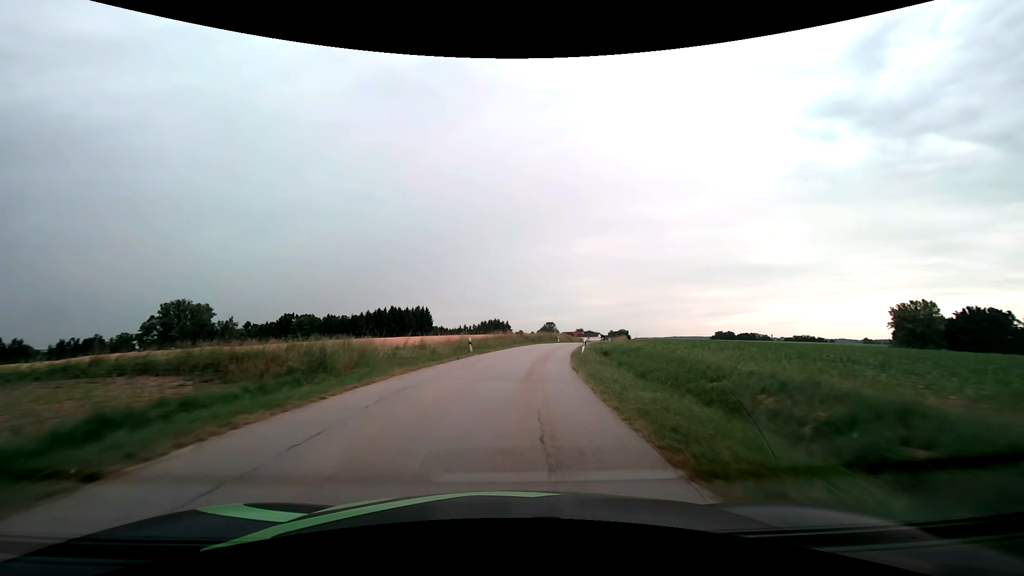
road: tertiary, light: Day
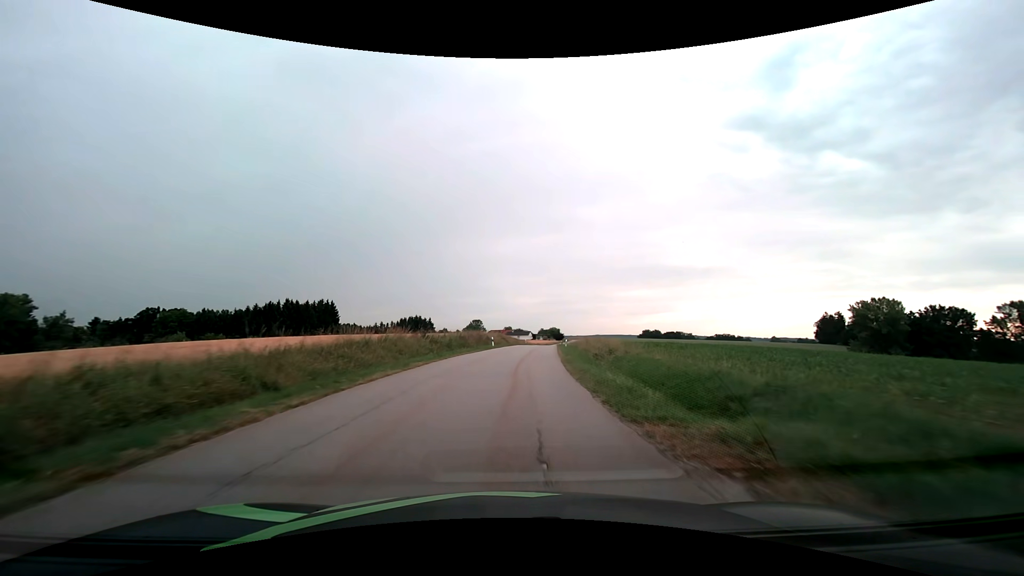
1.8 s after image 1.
(+2.3, +32.2) m; +8°
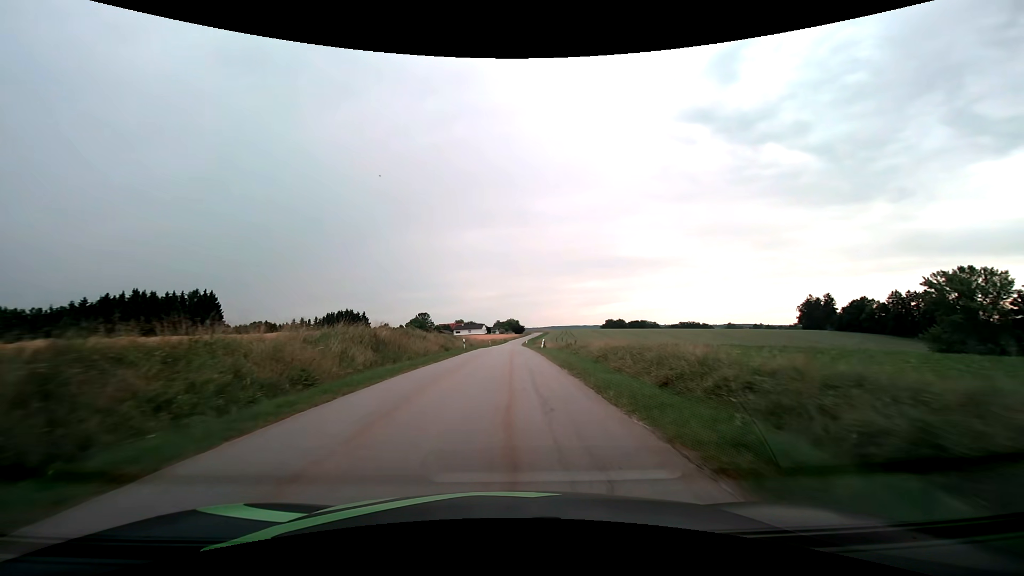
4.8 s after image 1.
(+3.6, +54.2) m; +5°
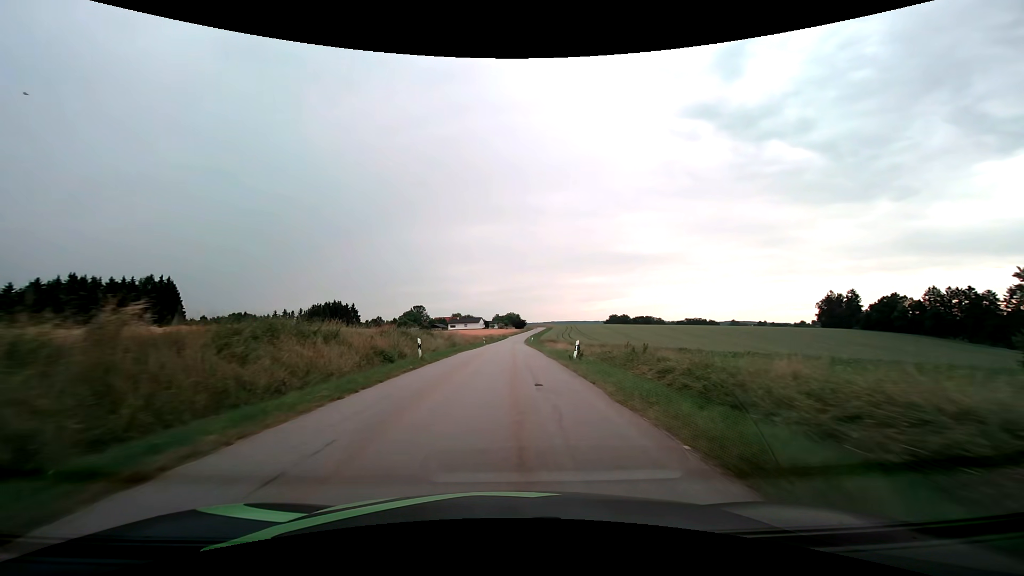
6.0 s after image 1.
(+0.1, +21.9) m; 0°
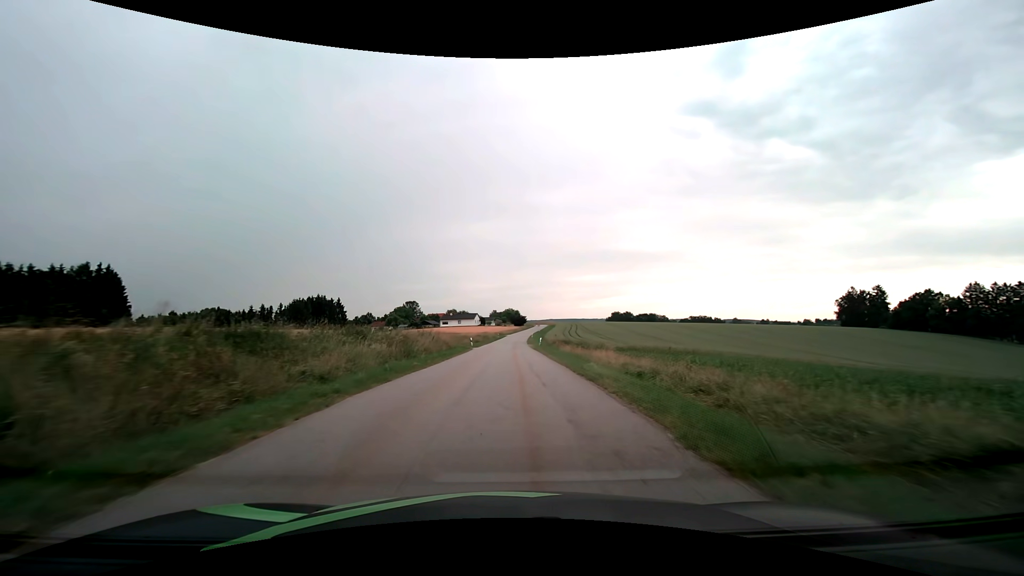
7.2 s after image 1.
(+0.1, +21.9) m; 0°
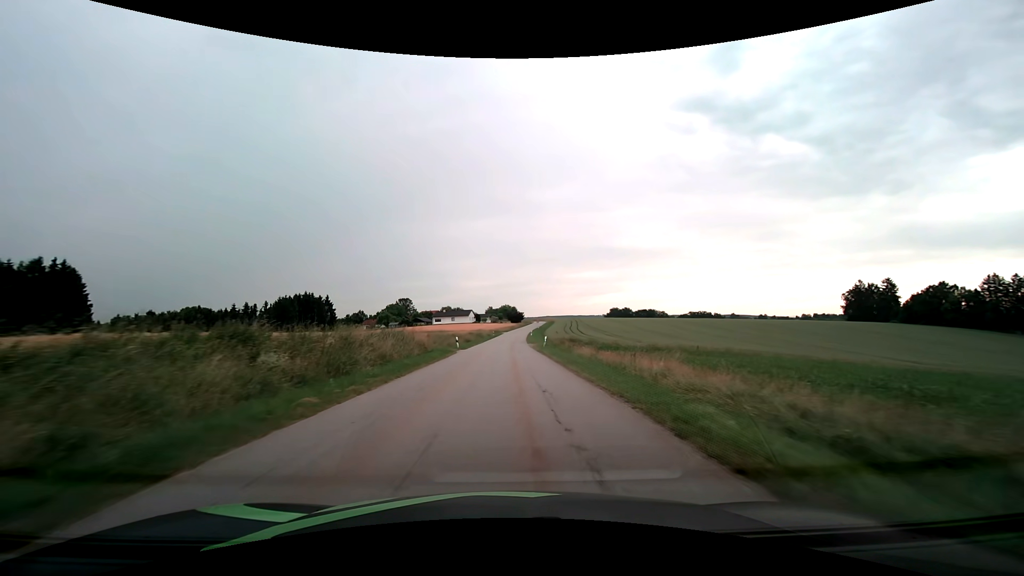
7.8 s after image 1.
(0.0, +10.9) m; 0°
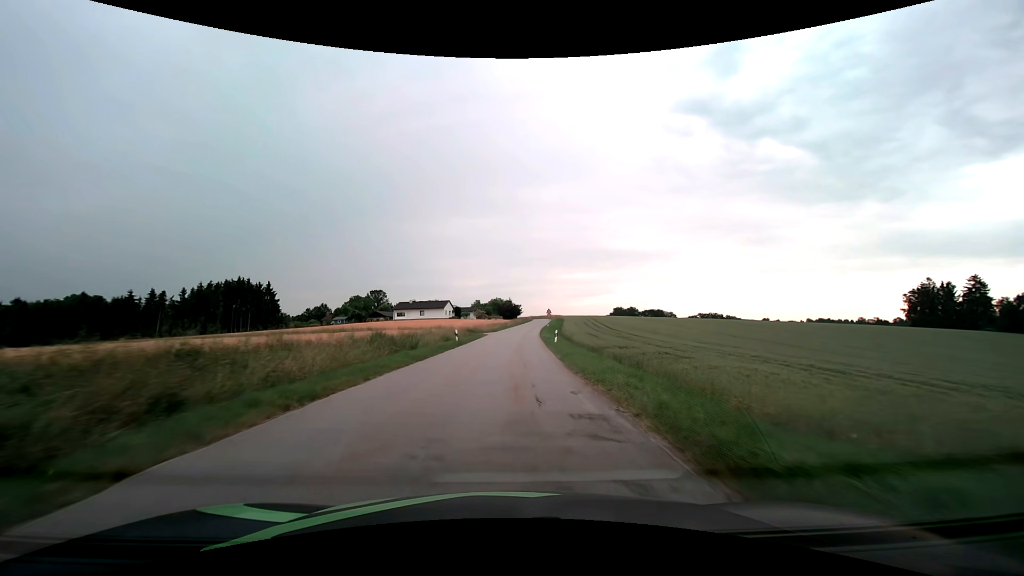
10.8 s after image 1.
(+0.2, +54.6) m; +1°
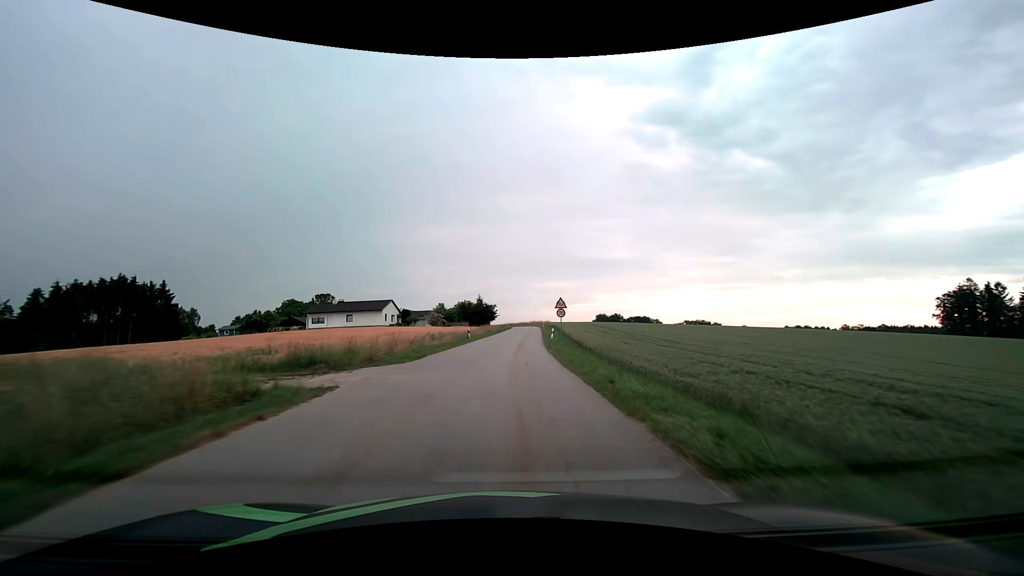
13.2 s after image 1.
(+0.9, +43.0) m; +3°
(0, +10) (0, +20) (+1, +30) (+1, +40) (+1, +50) (+2, +60) (+3, +70) (+4, +80) (+4, +90) (+4, +100) m
